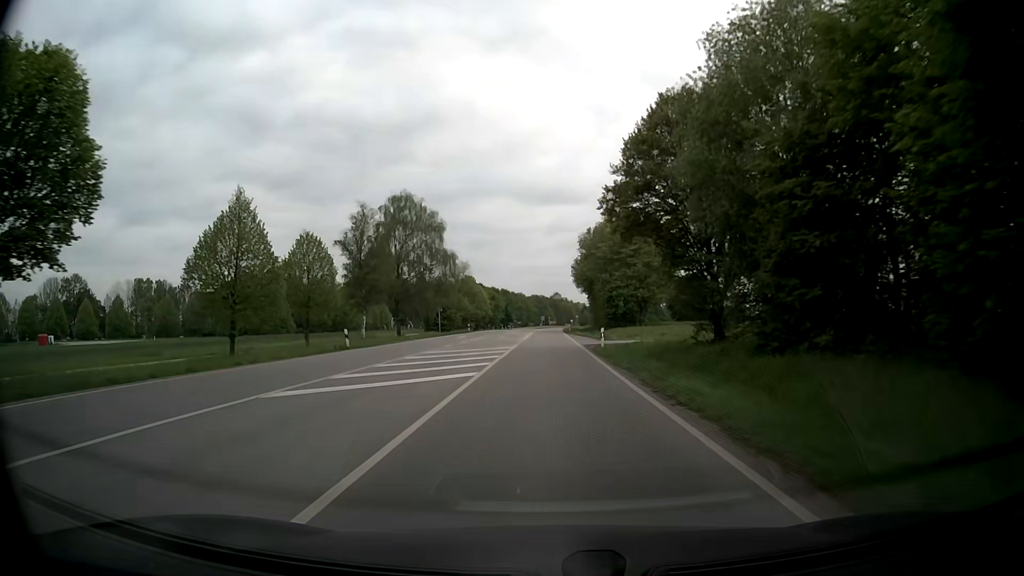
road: secondary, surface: asphalt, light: Day
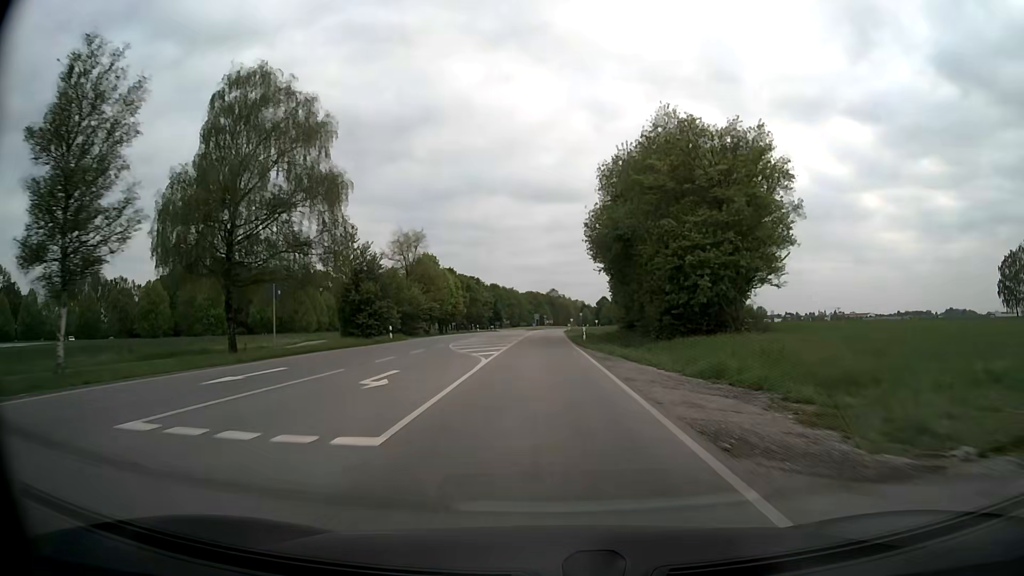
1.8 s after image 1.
(+0.1, +38.8) m; 0°
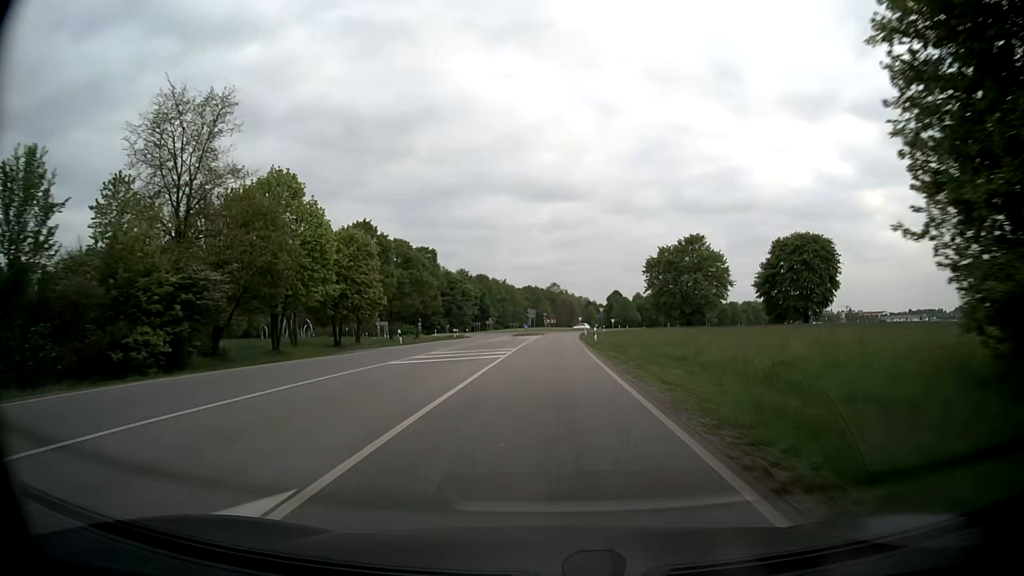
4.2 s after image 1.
(0.0, +49.2) m; 0°
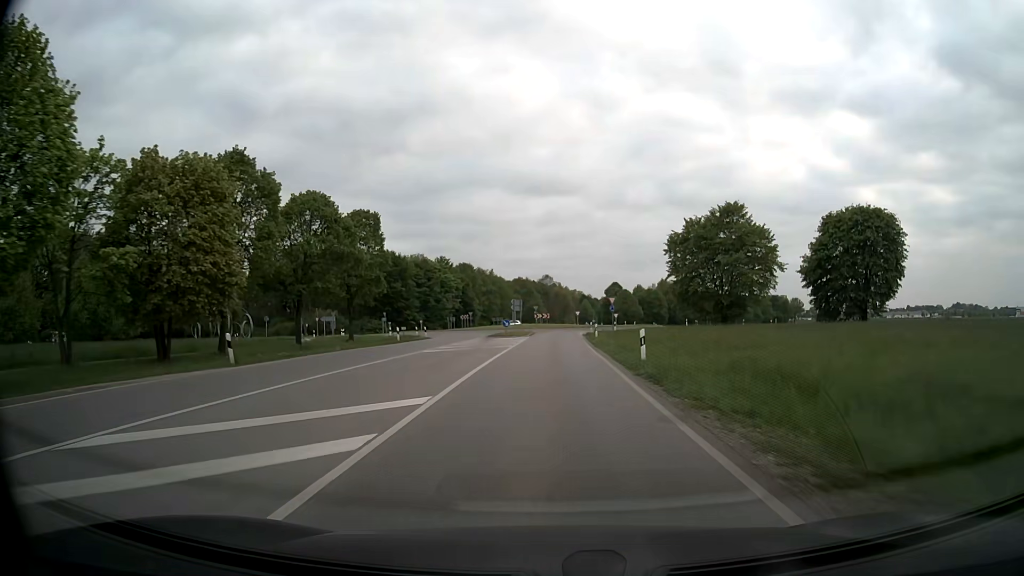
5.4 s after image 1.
(+0.1, +23.1) m; +1°
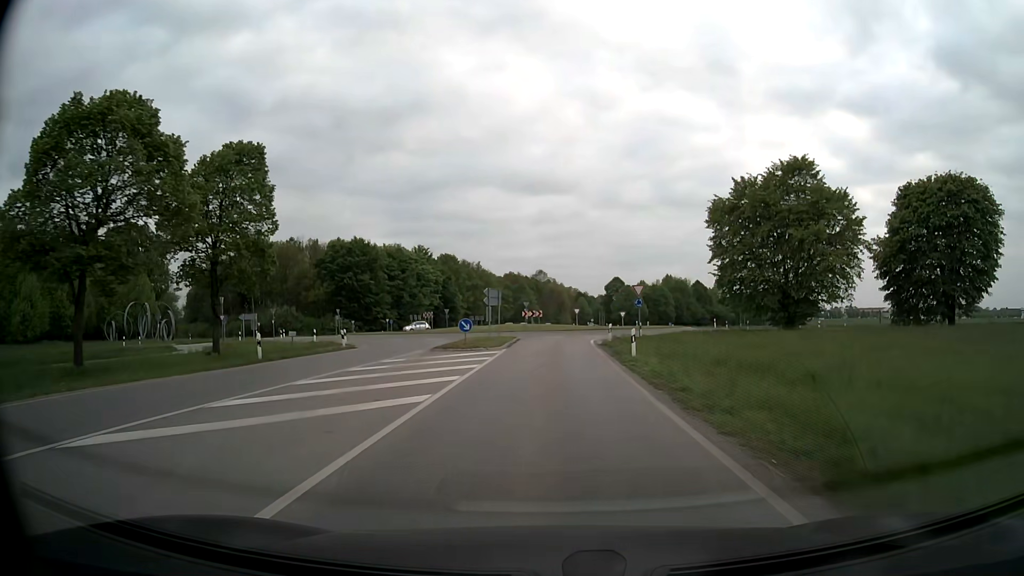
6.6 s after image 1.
(+0.1, +21.6) m; 0°
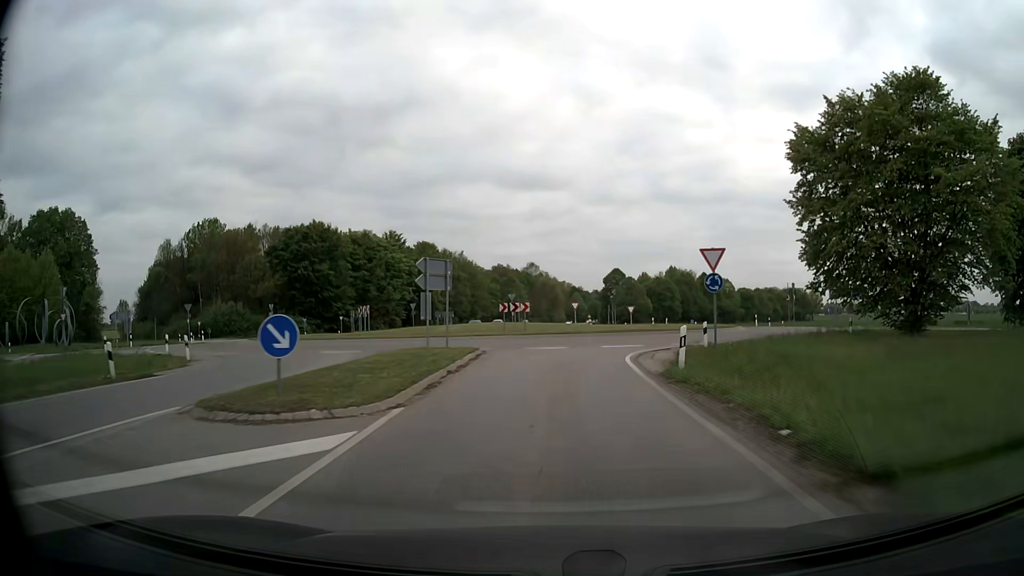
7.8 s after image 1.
(+0.1, +19.6) m; +1°
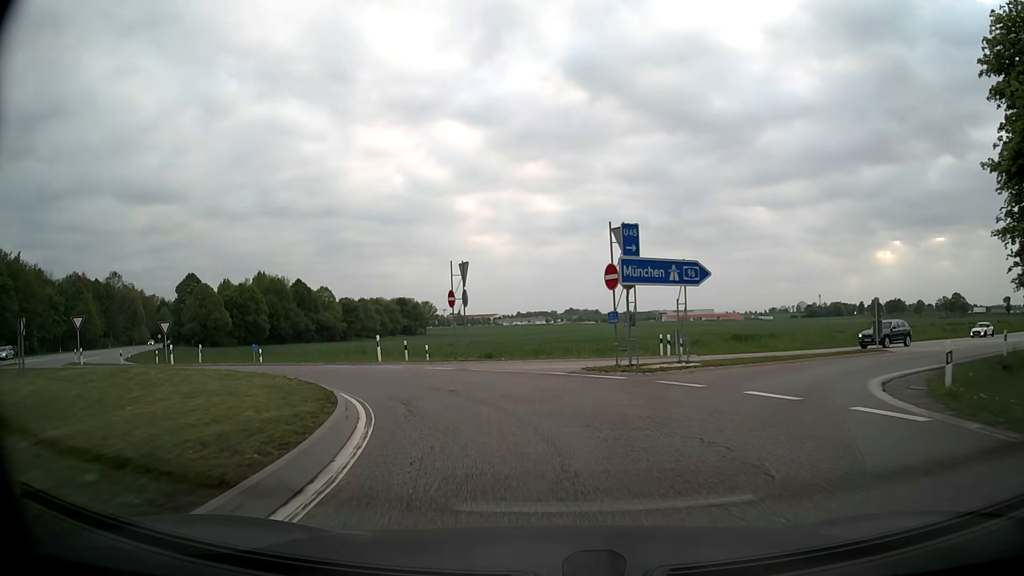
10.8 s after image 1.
(+8.8, +35.1) m; +34°
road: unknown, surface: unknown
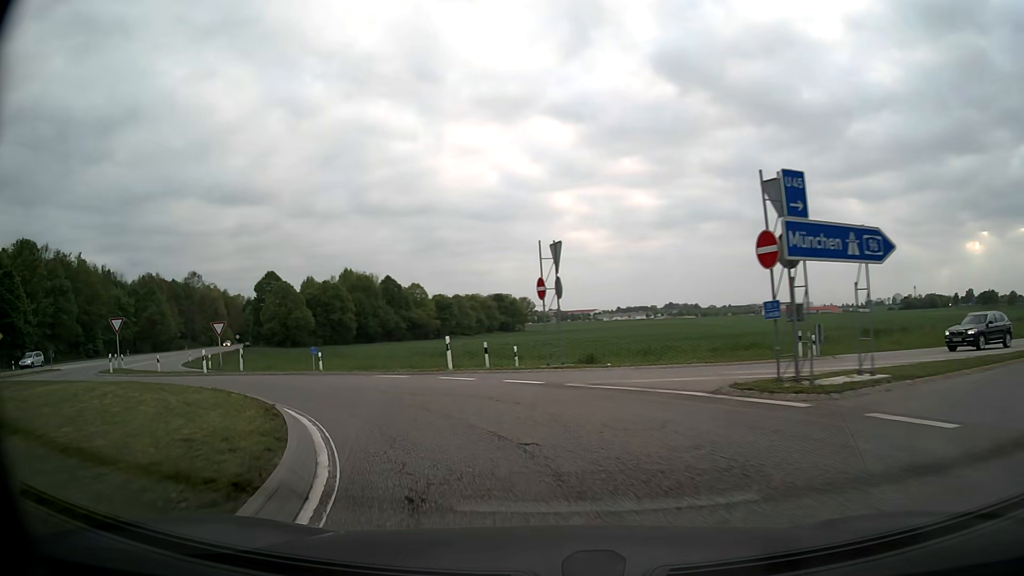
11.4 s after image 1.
(-0.3, +6.2) m; -8°
(-2, +10) (-7, +18) (-15, +24) (-24, +29) (-31, +35) (-38, +43) (-43, +52) (-47, +61) (-51, +70) (-55, +79) m
